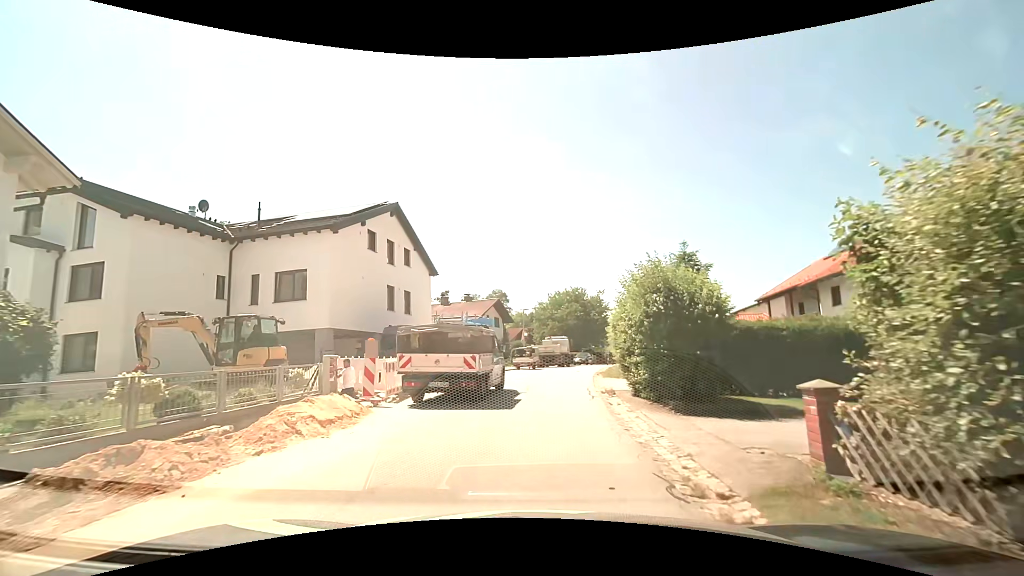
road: residential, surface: asphalt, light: Day
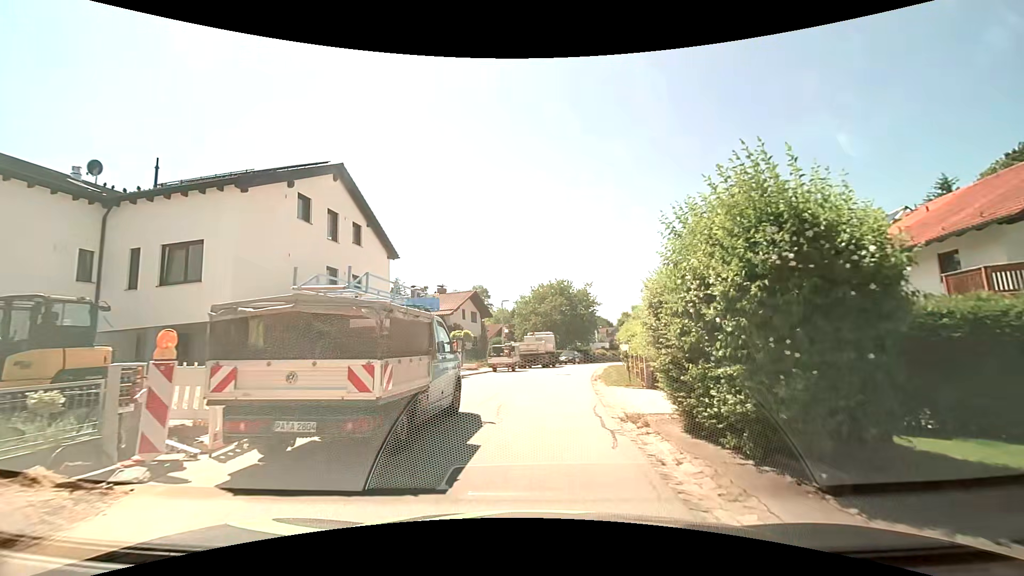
(+0.1, +6.4) m; +1°
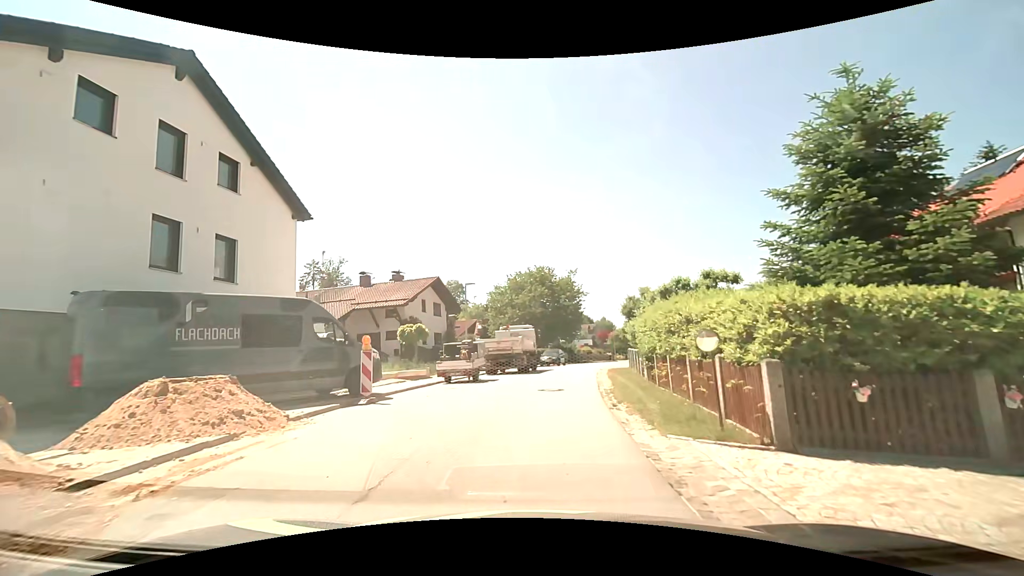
(+0.2, +9.7) m; +2°
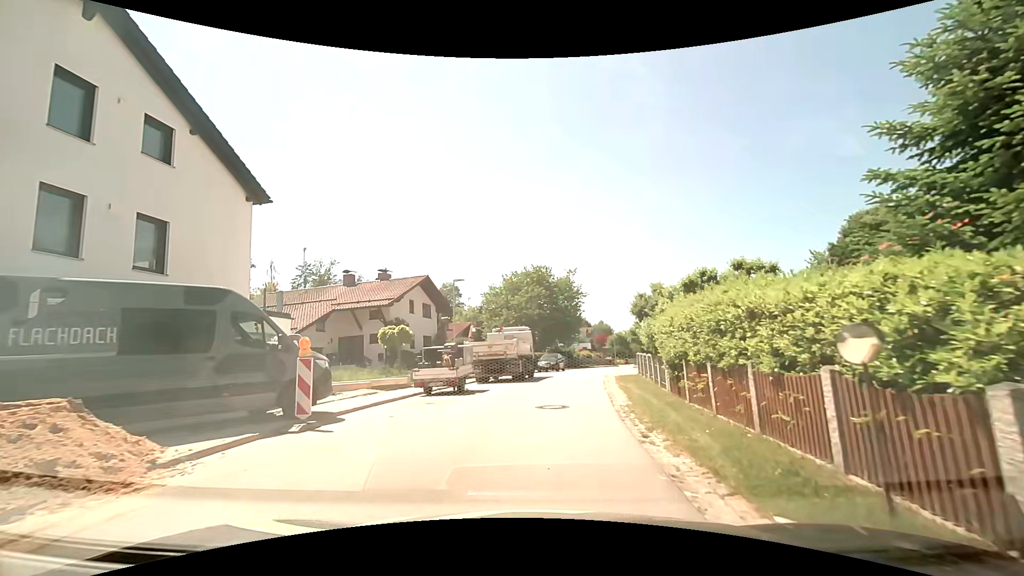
(0.0, +3.3) m; +1°
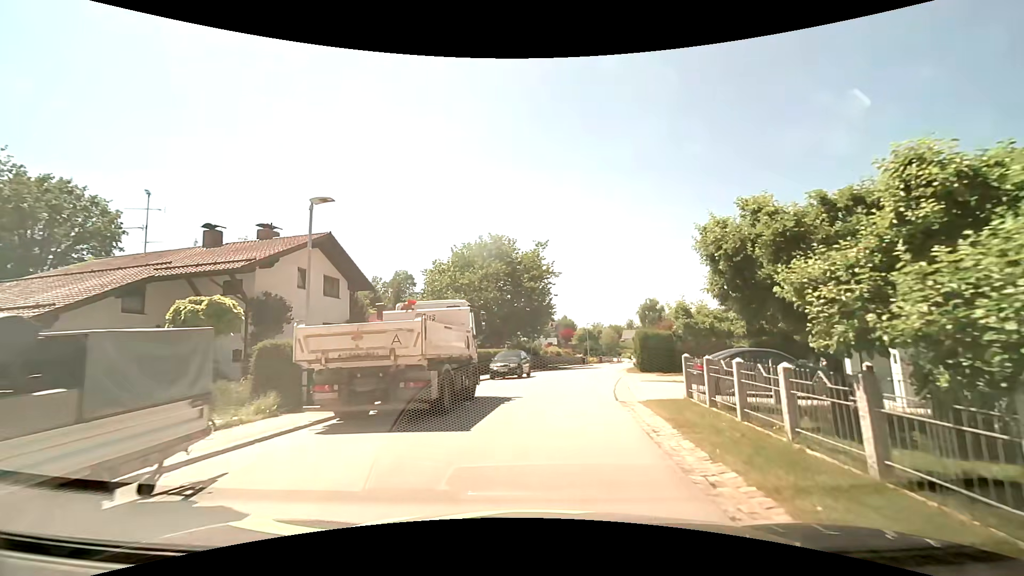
(+0.4, +13.3) m; +4°
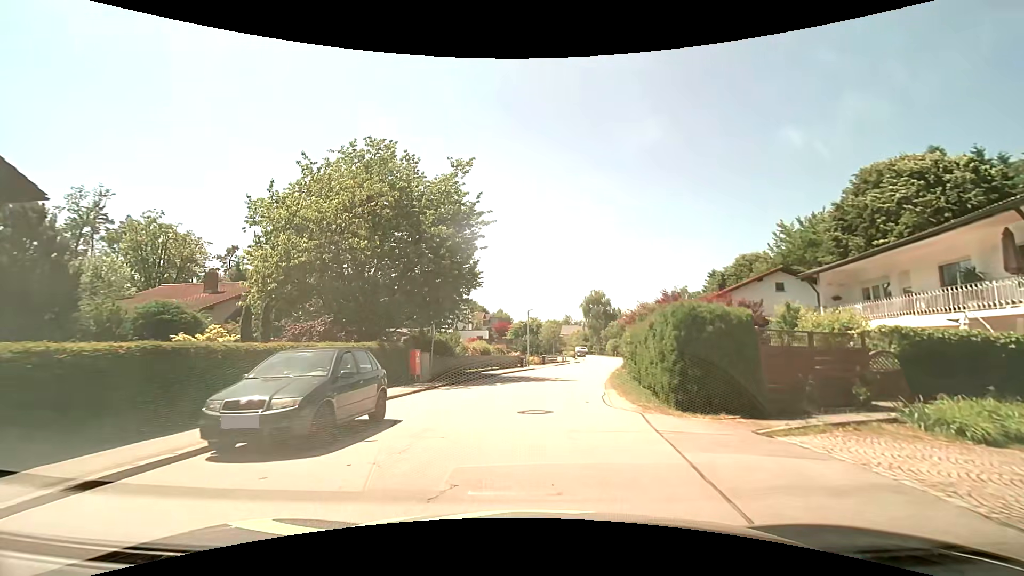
(+1.2, +18.0) m; +7°
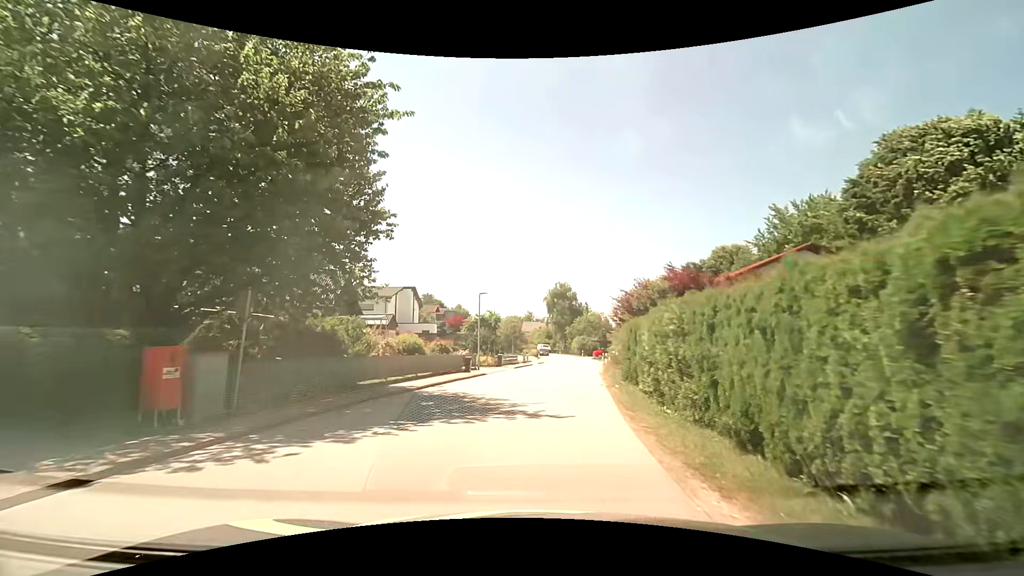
(+0.4, +12.0) m; +5°
(0, +10) (+1, +20) (+2, +30) (+3, +40) (+5, +50) (+6, +60) (+7, +70) (+7, +80) (+7, +90) (+5, +100) m
